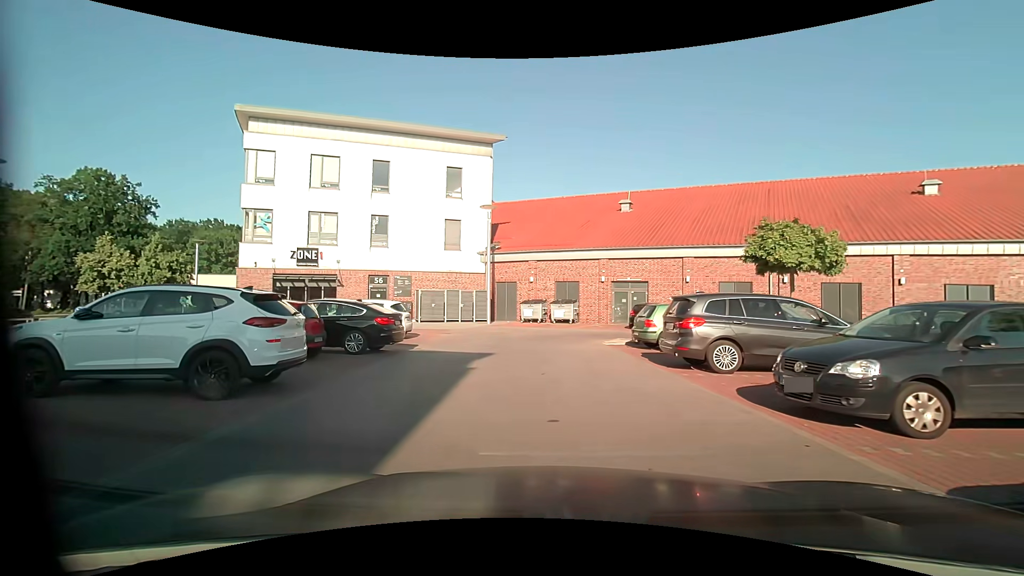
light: Day
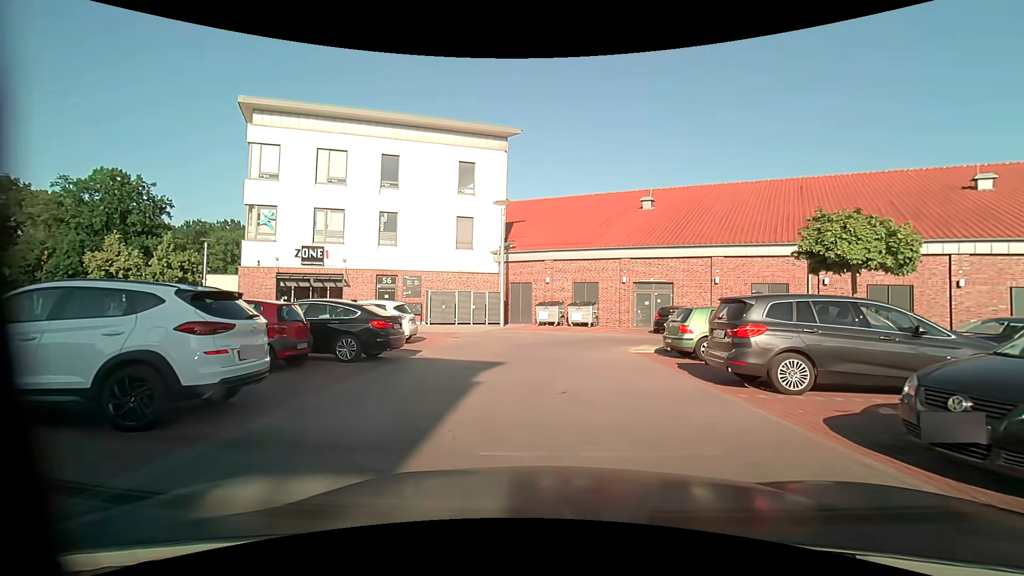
(0.0, +1.9) m; -3°
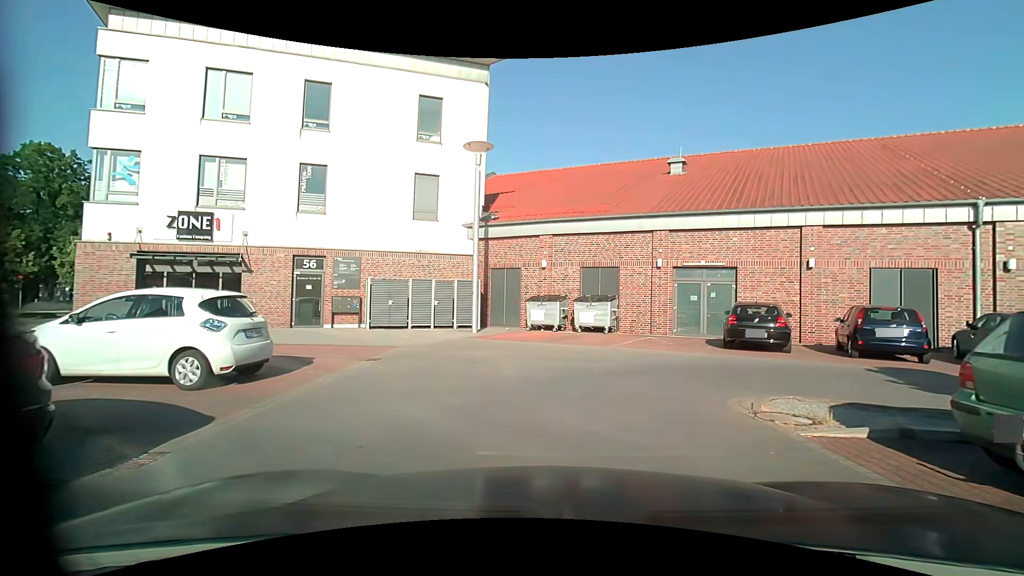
(0.0, +10.2) m; +1°
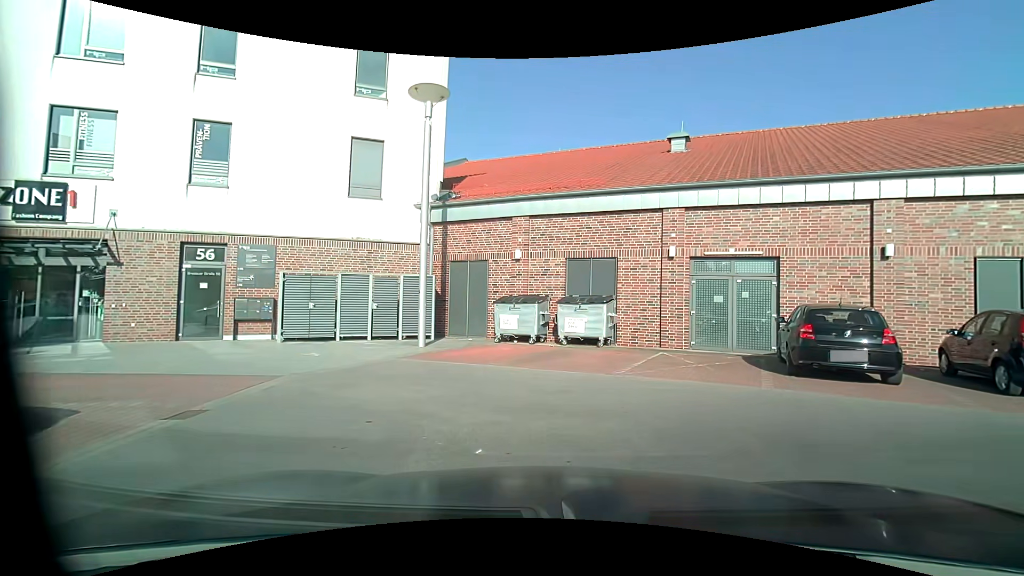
(+0.2, +5.3) m; +3°
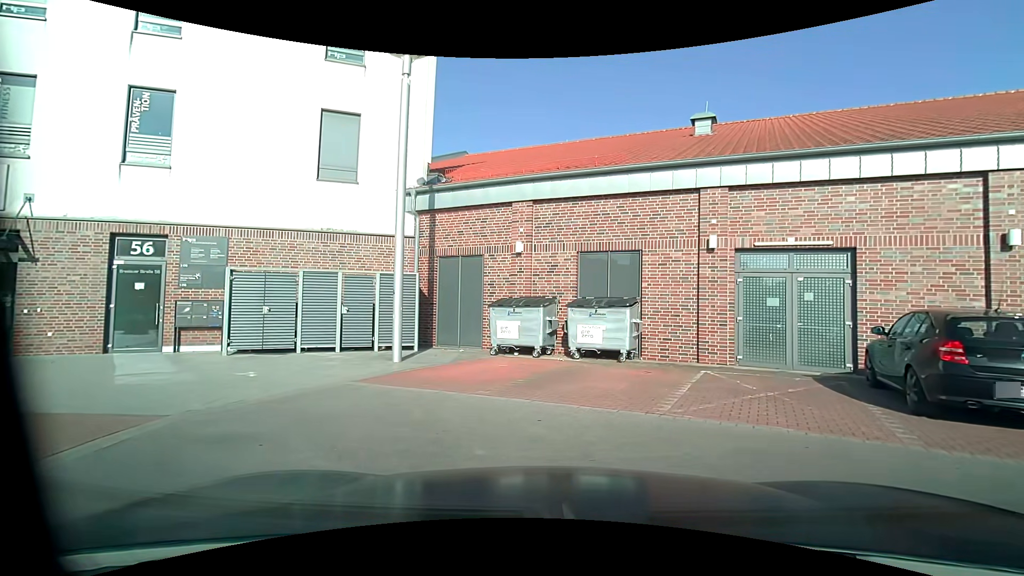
(0.0, +3.0) m; -1°
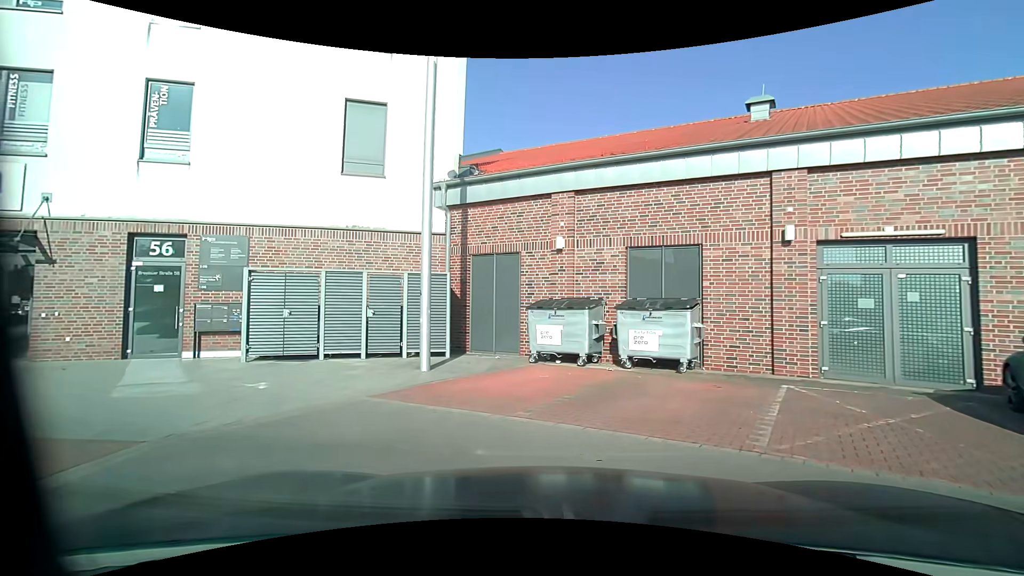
(0.0, +1.4) m; -5°
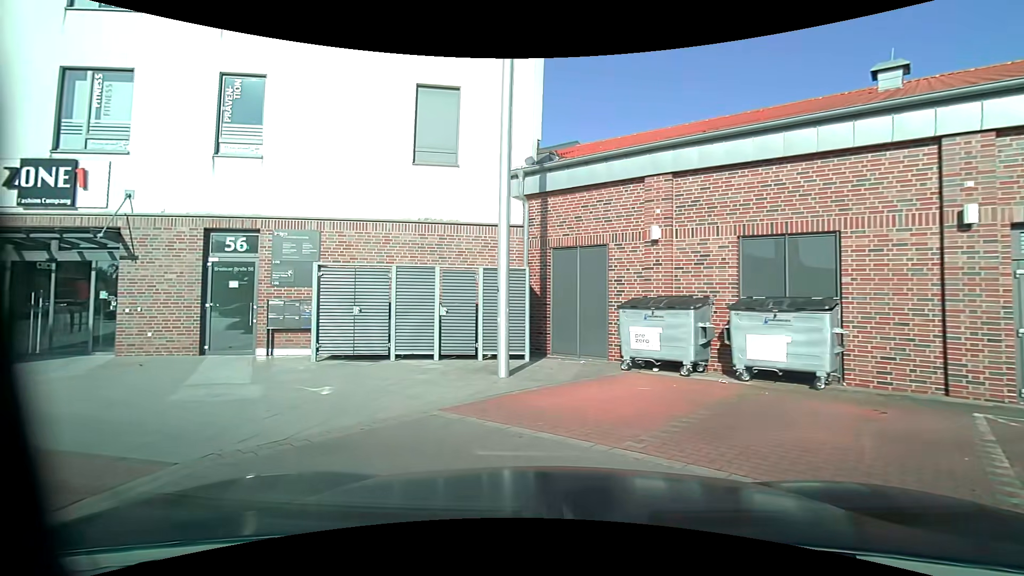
(-0.1, +1.3) m; -8°
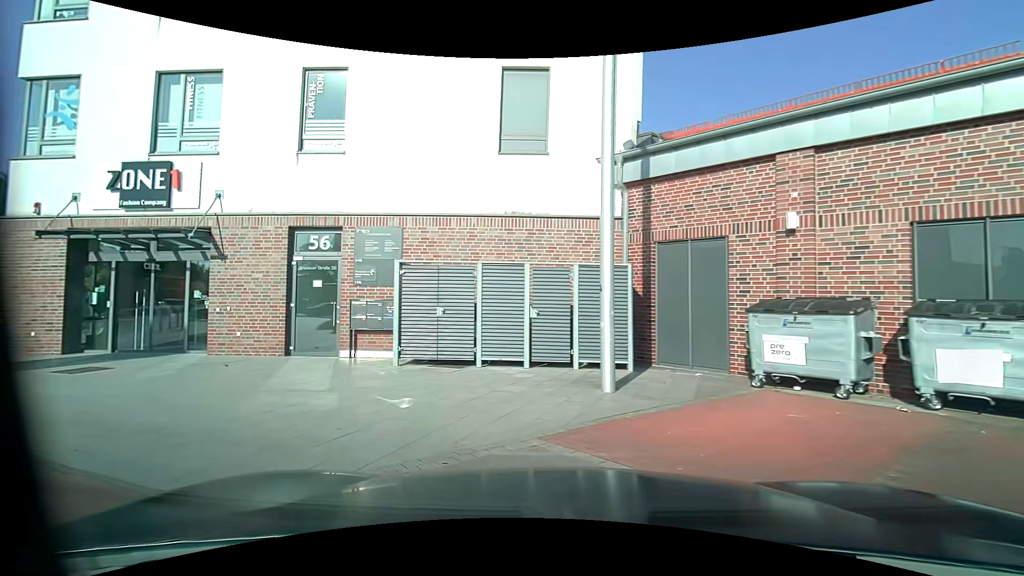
(-0.1, +1.3) m; -10°
